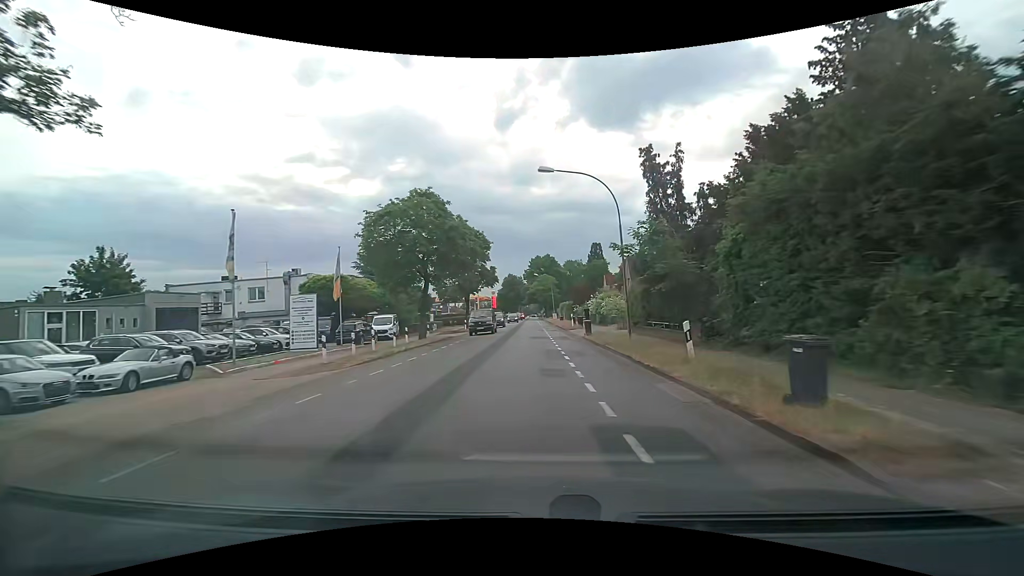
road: secondary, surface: asphalt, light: Day
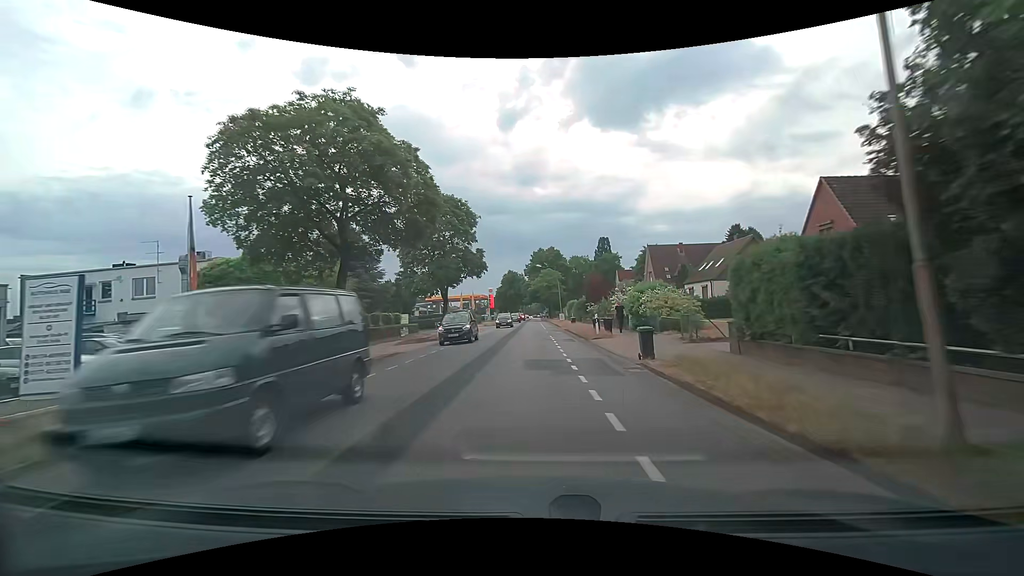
(+0.1, +15.0) m; 0°
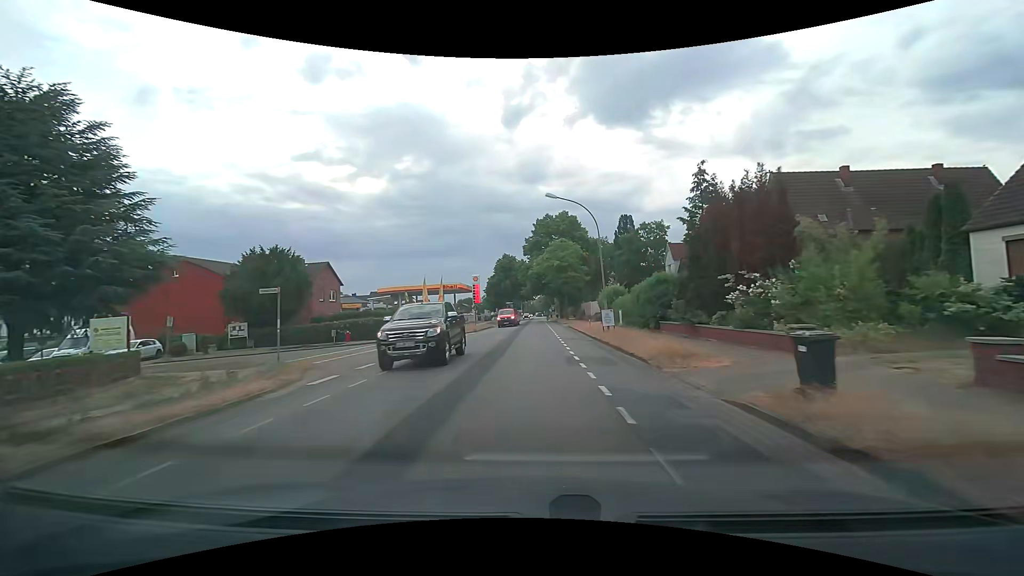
(-0.2, +38.2) m; -1°
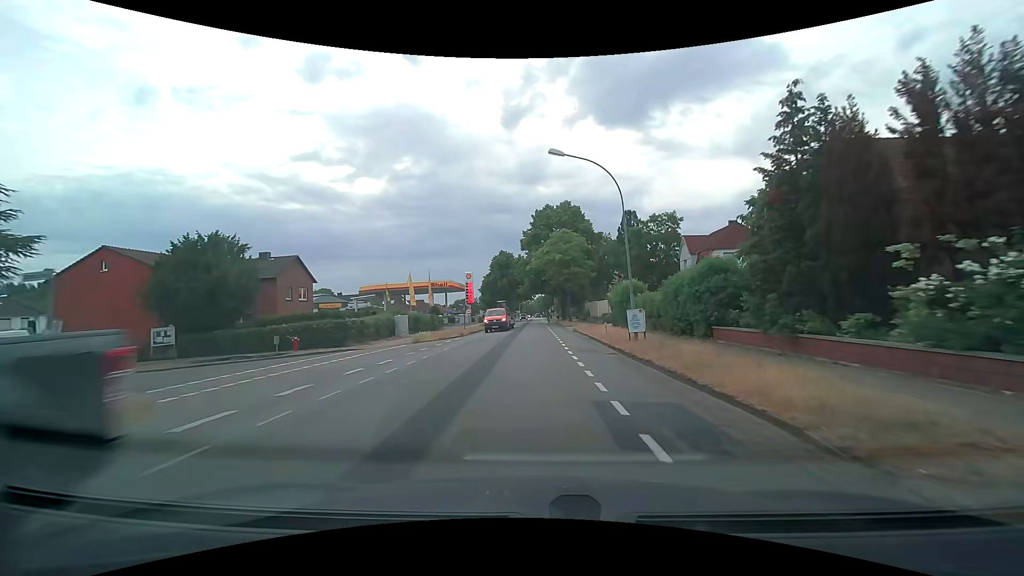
(0.0, +7.5) m; 0°
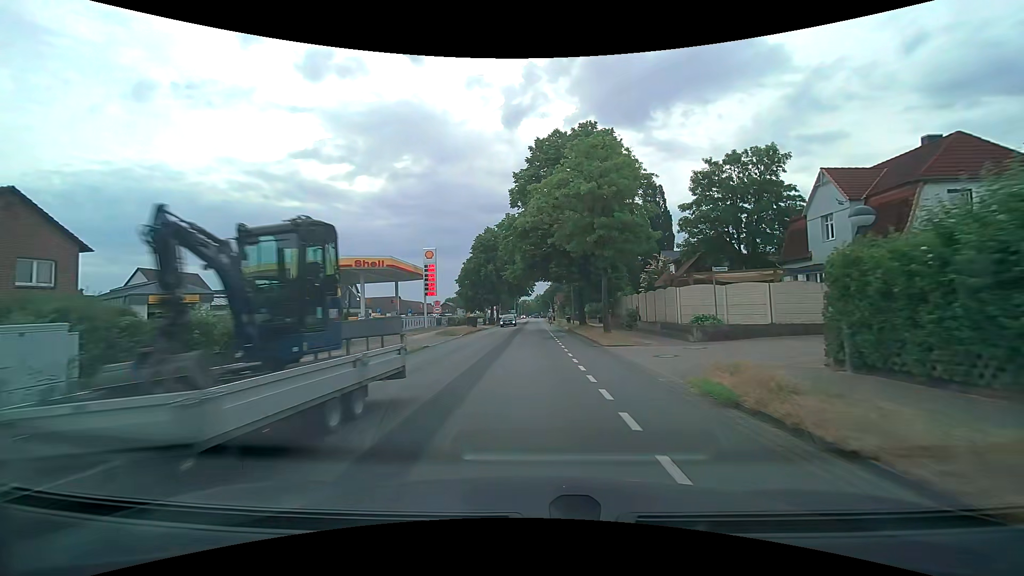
(+0.1, +29.1) m; 0°
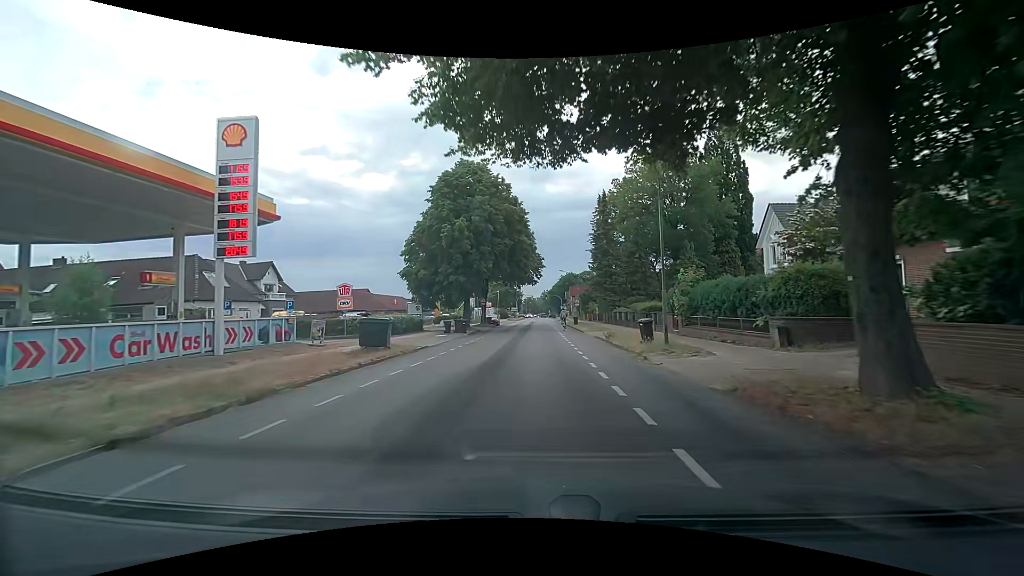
(-0.1, +34.2) m; -1°
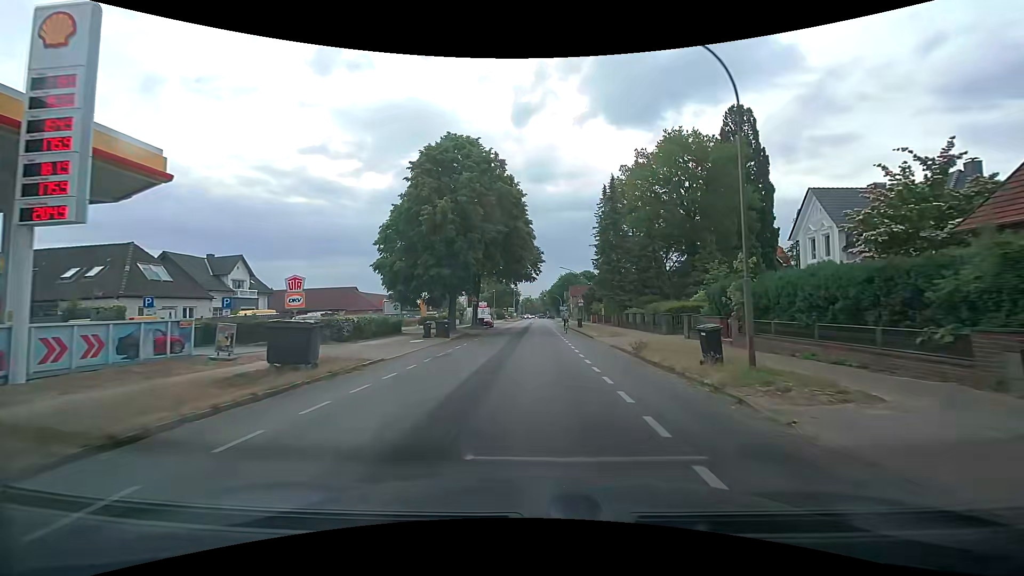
(0.0, +6.6) m; +1°
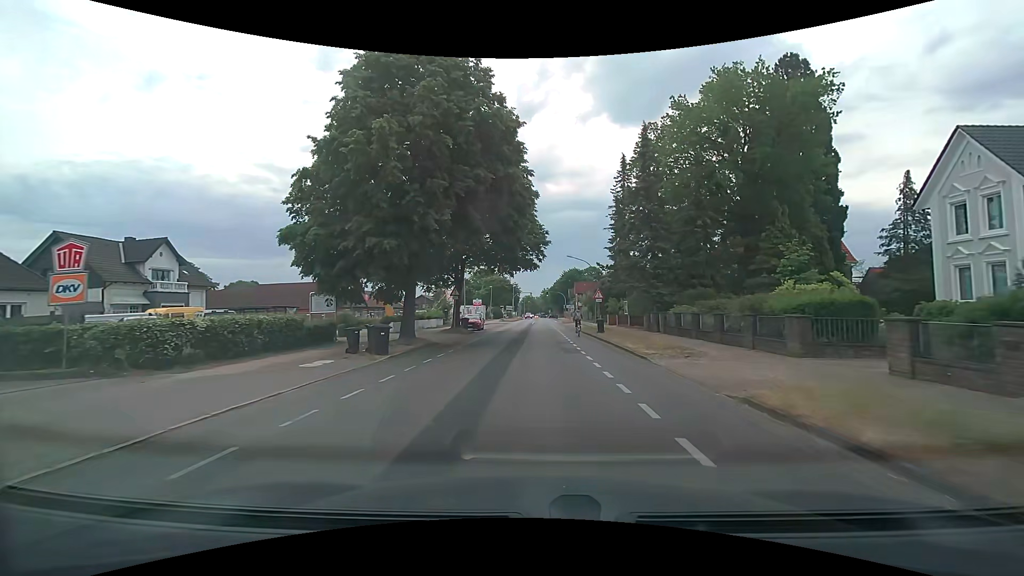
(0.0, +12.9) m; -1°
(0, +10) (0, +20) (0, +30) (0, +40) (+1, +50) (+1, +60) (+1, +70) (+1, +80) (+2, +90) (+2, +100) m
